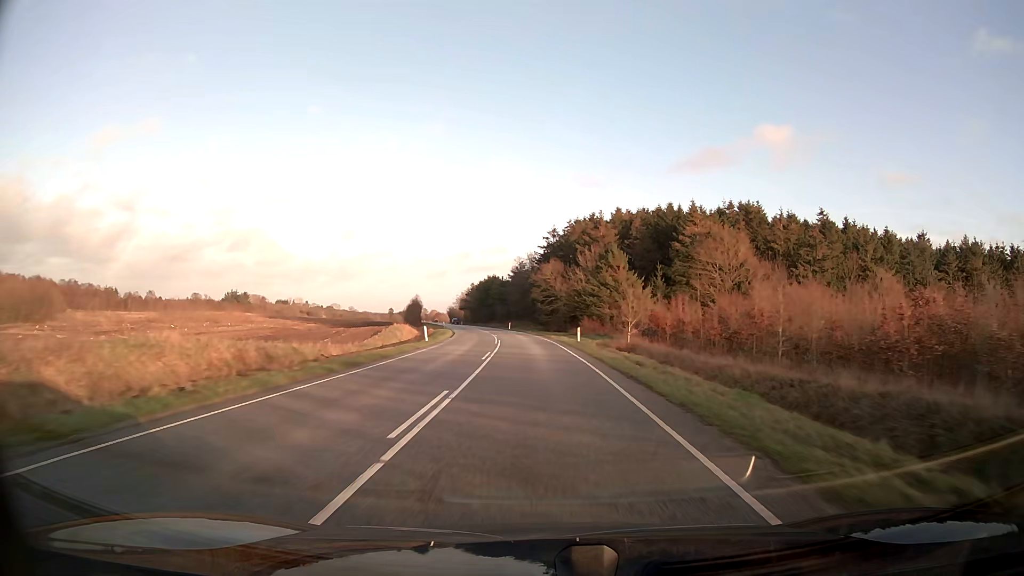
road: secondary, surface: asphalt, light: Day
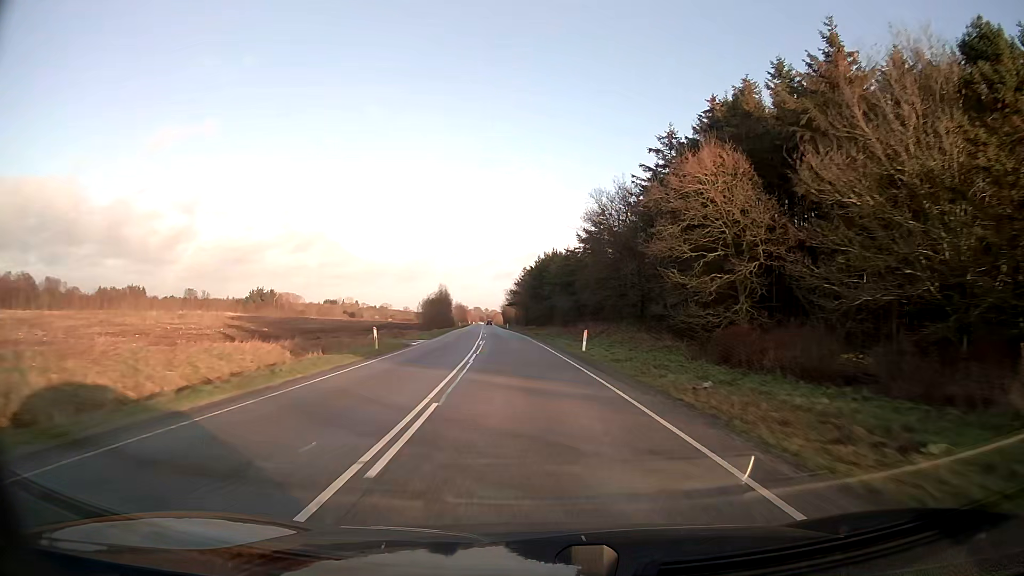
(-2.8, +63.4) m; -6°
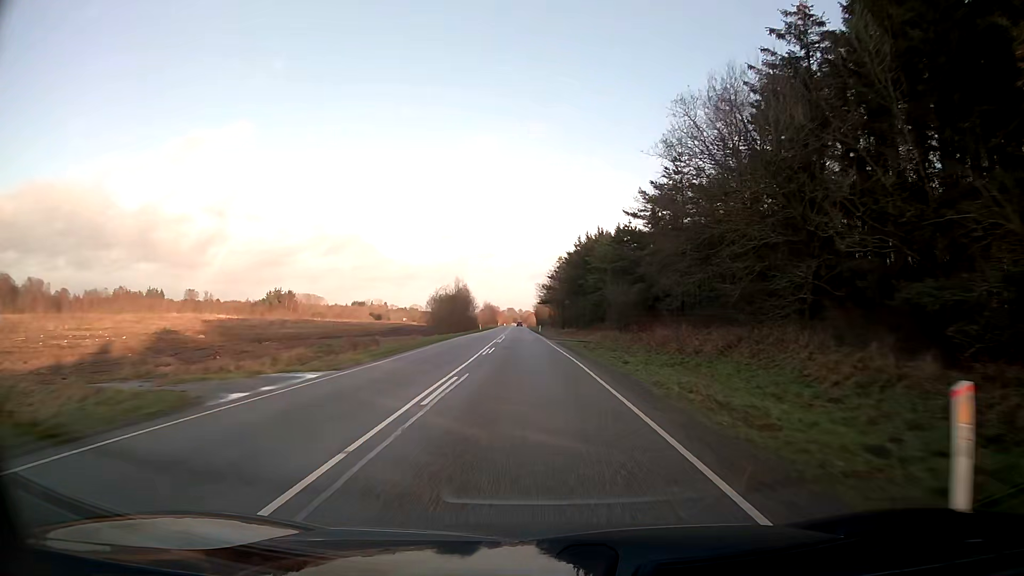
(-0.7, +25.4) m; -3°
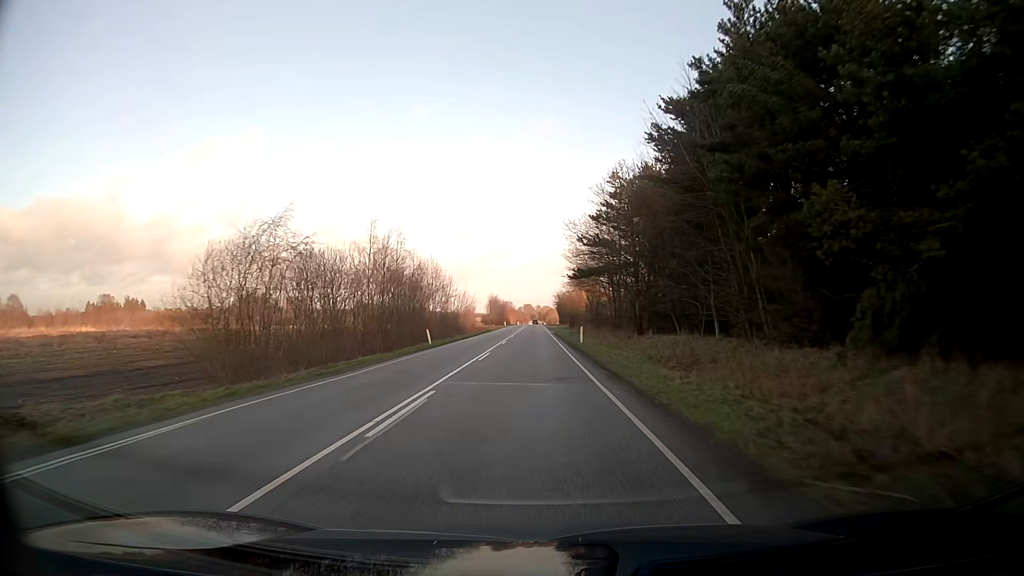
(-1.2, +63.7) m; -2°
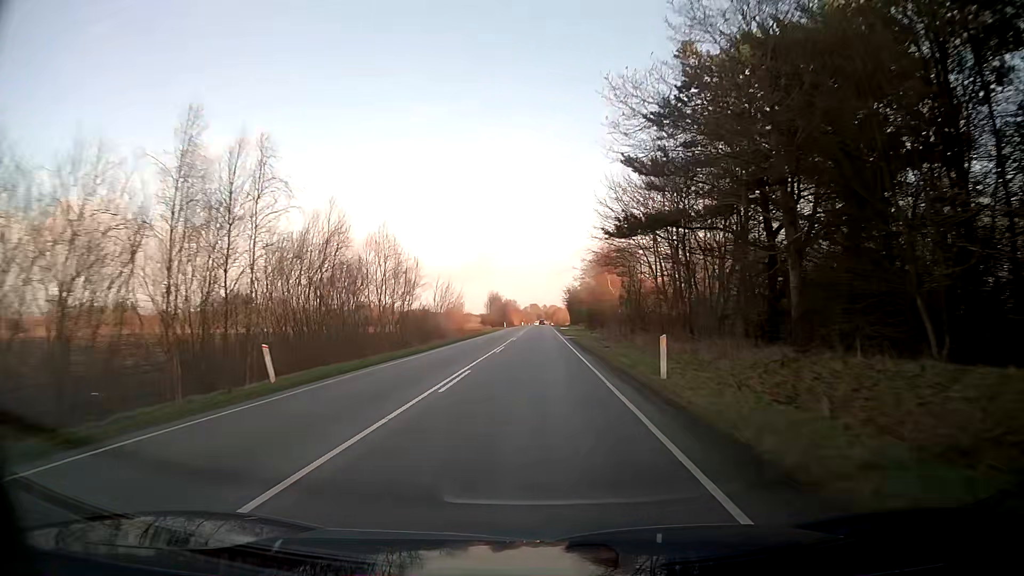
(-0.1, +25.5) m; 0°
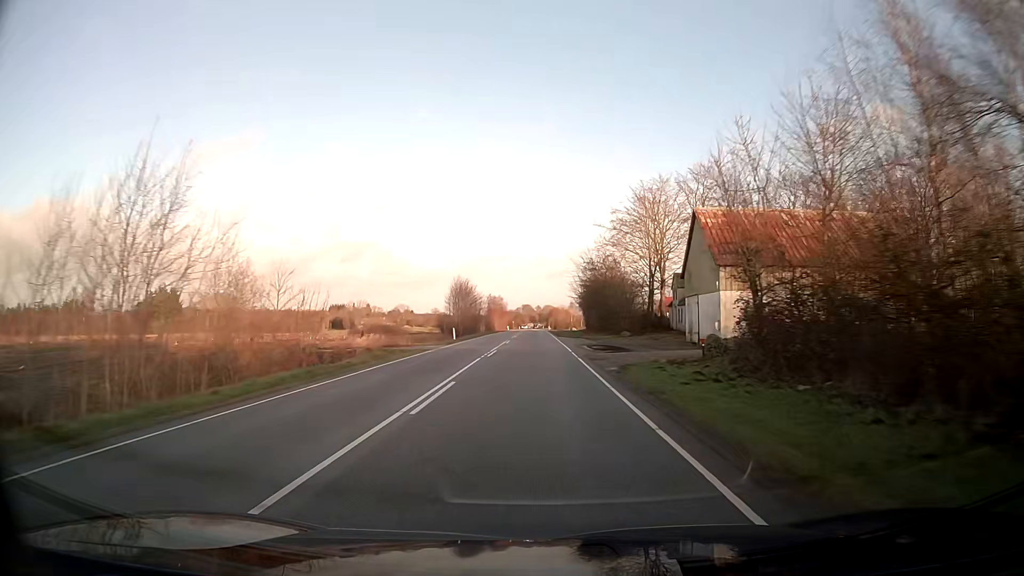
(+0.1, +63.6) m; 0°
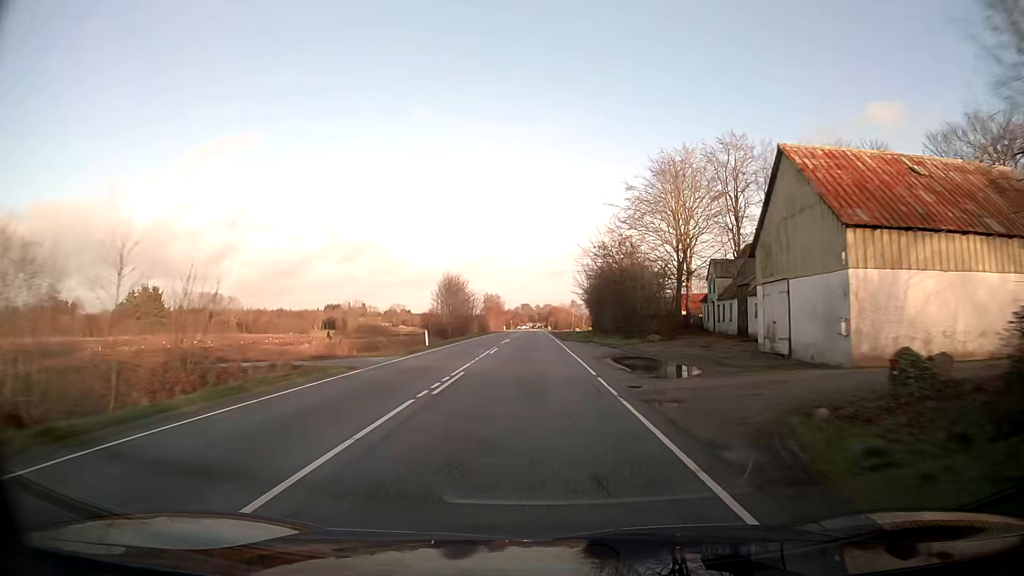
(0.0, +12.7) m; 0°
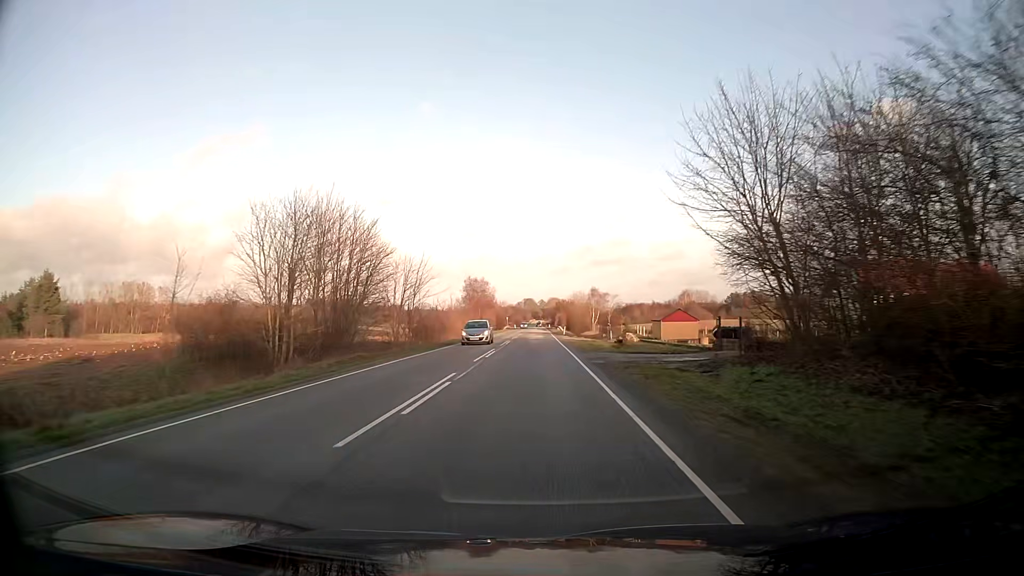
(-0.3, +63.4) m; 0°
(0, +10) (0, +20) (0, +30) (0, +40) (0, +50) (0, +60) (0, +70) (0, +80) (0, +90) (0, +100) m
